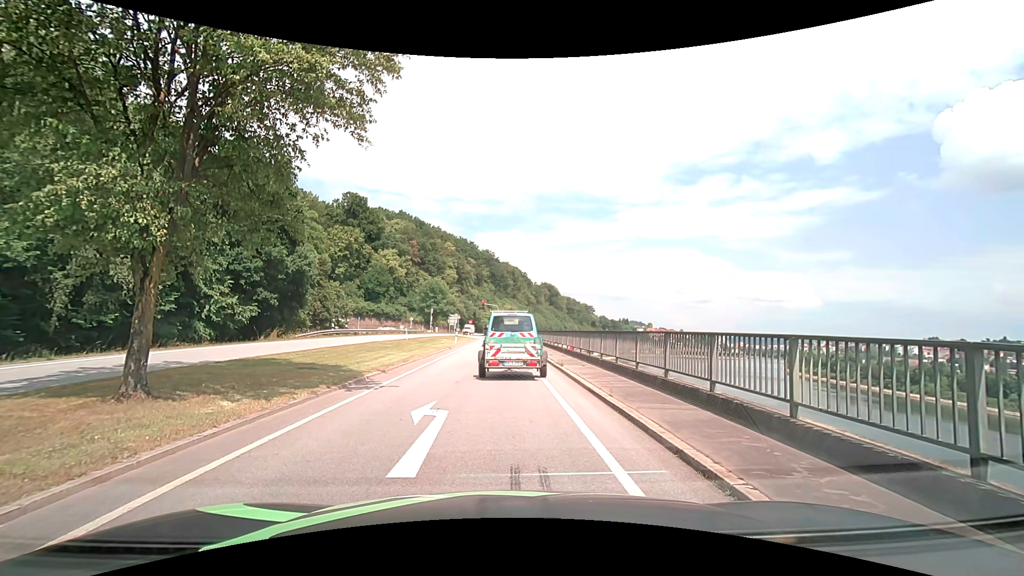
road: primary_link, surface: asphalt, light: Day
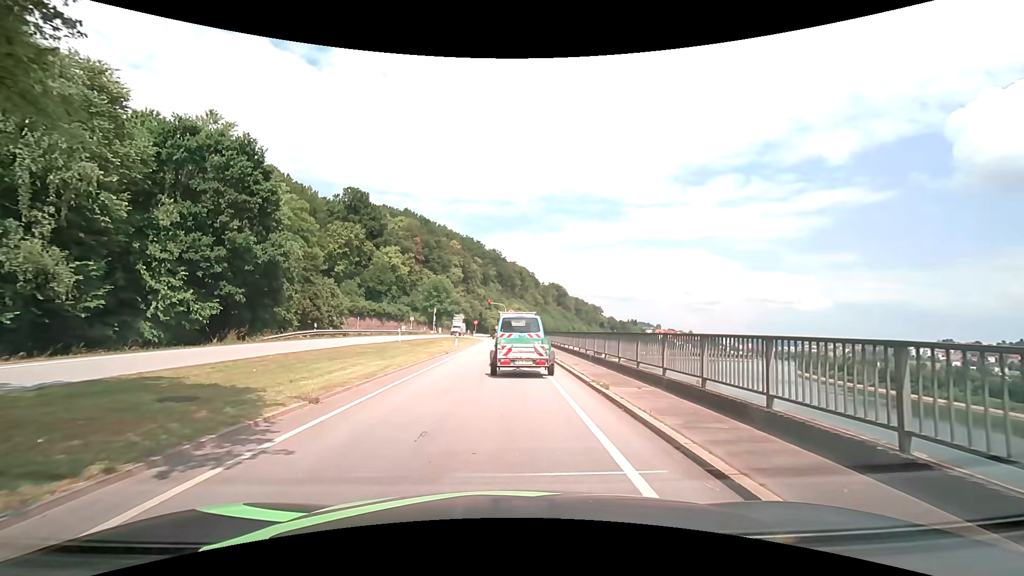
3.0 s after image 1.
(-0.2, +6.6) m; -2°
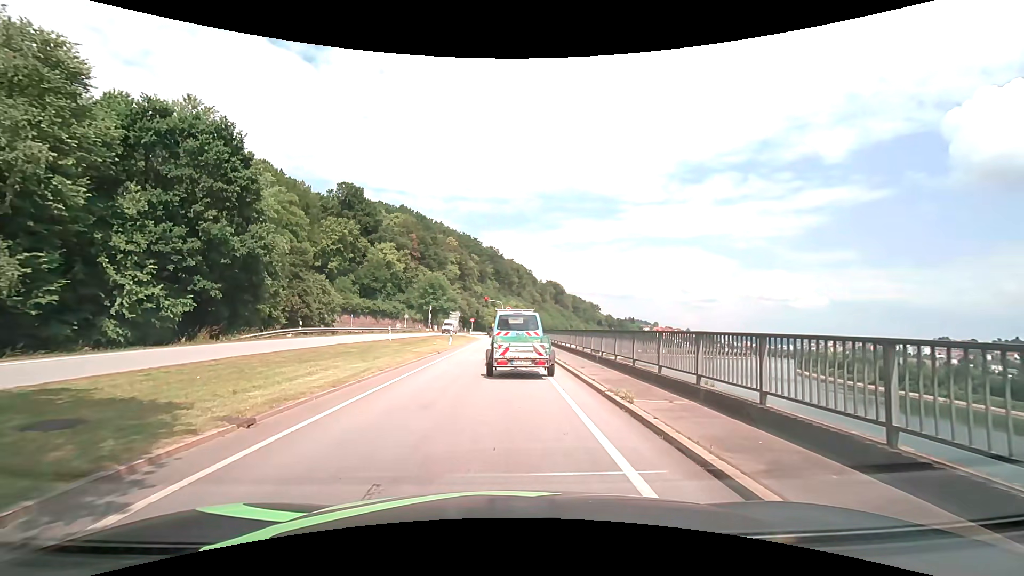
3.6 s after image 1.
(0.0, +2.3) m; 0°
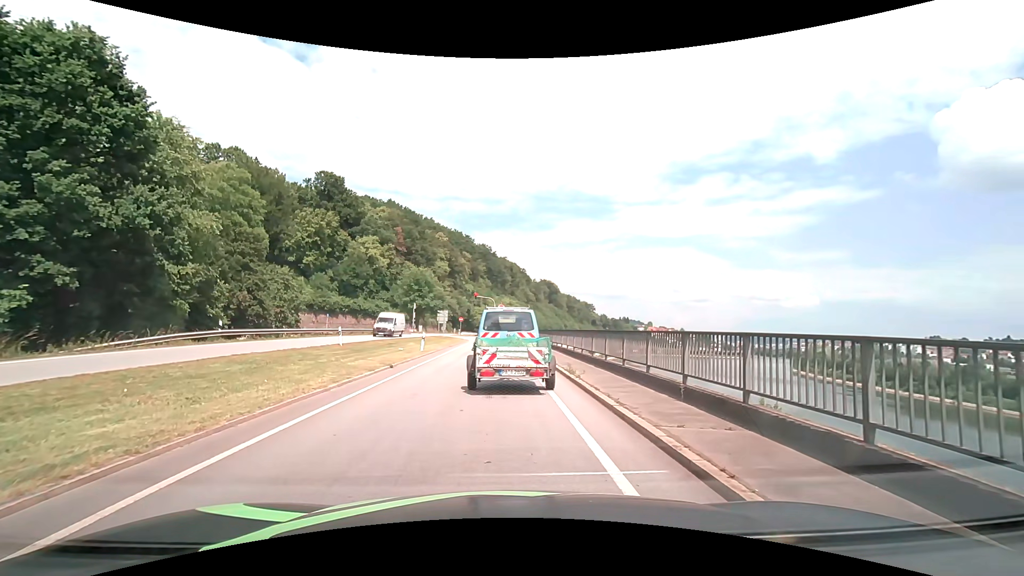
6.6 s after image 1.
(+0.1, +9.5) m; 0°
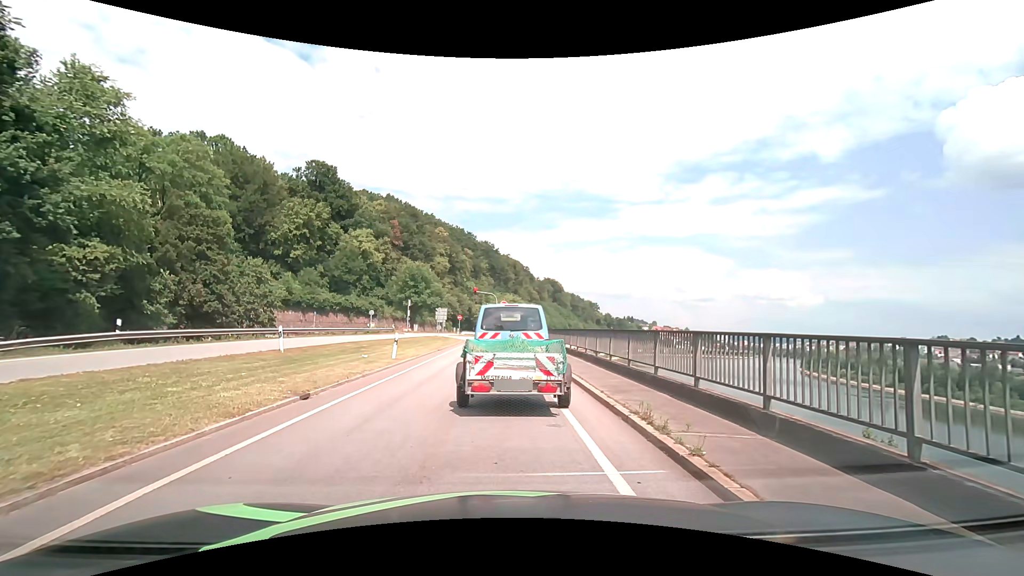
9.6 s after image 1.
(+0.1, +7.7) m; +1°
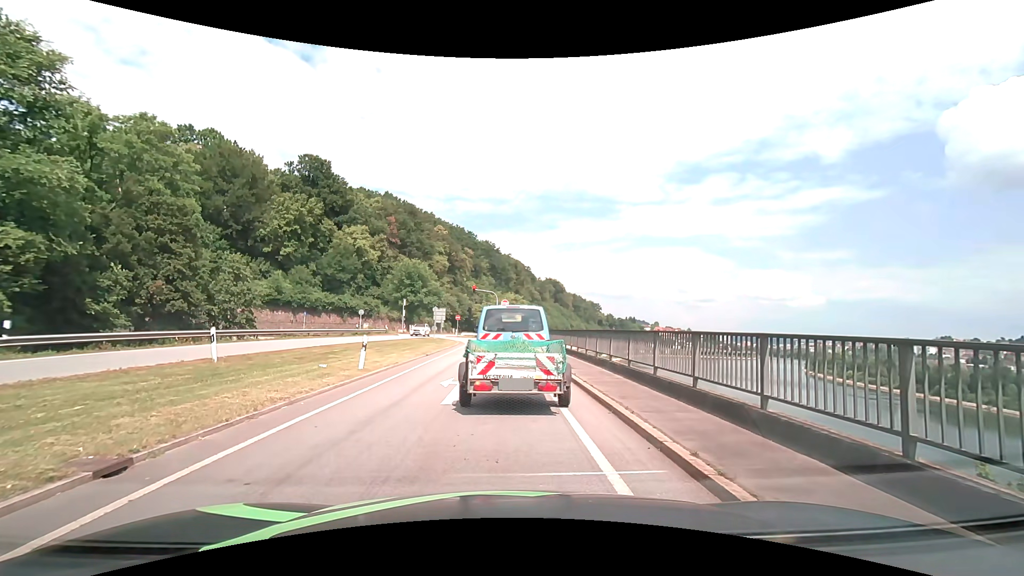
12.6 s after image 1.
(0.0, +4.7) m; 0°
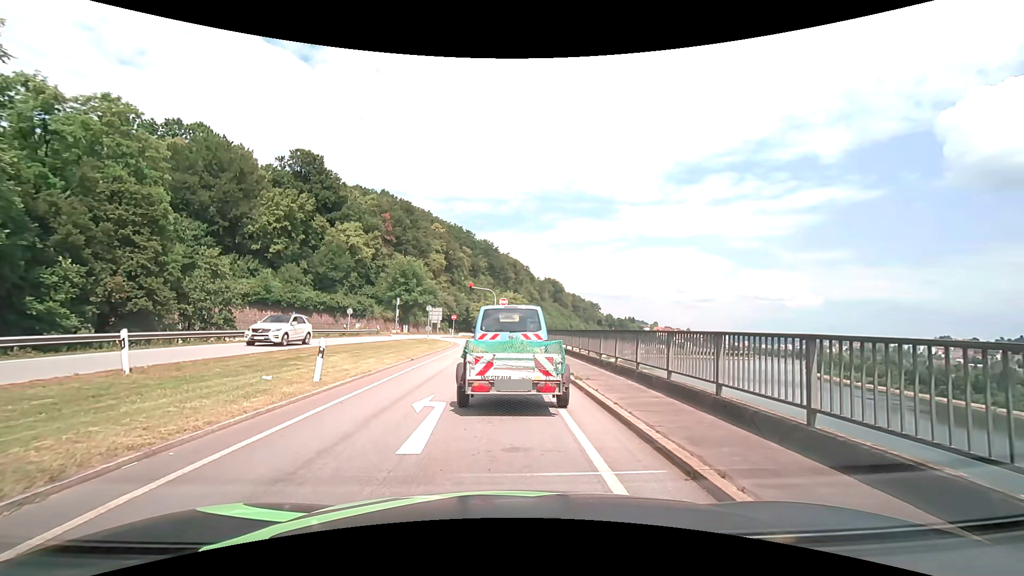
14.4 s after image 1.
(0.0, +3.6) m; 0°
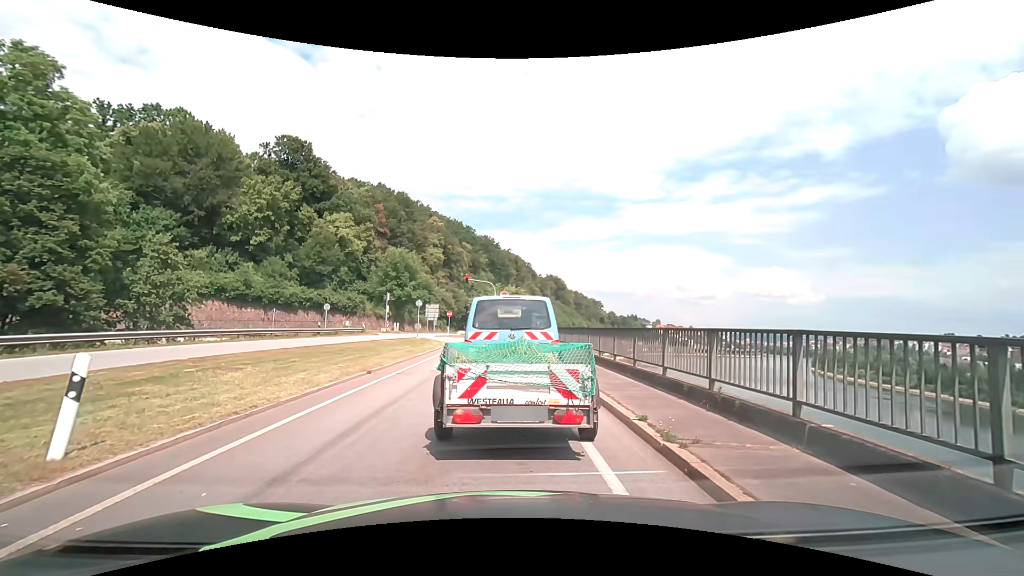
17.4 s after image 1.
(0.0, +6.9) m; 0°
